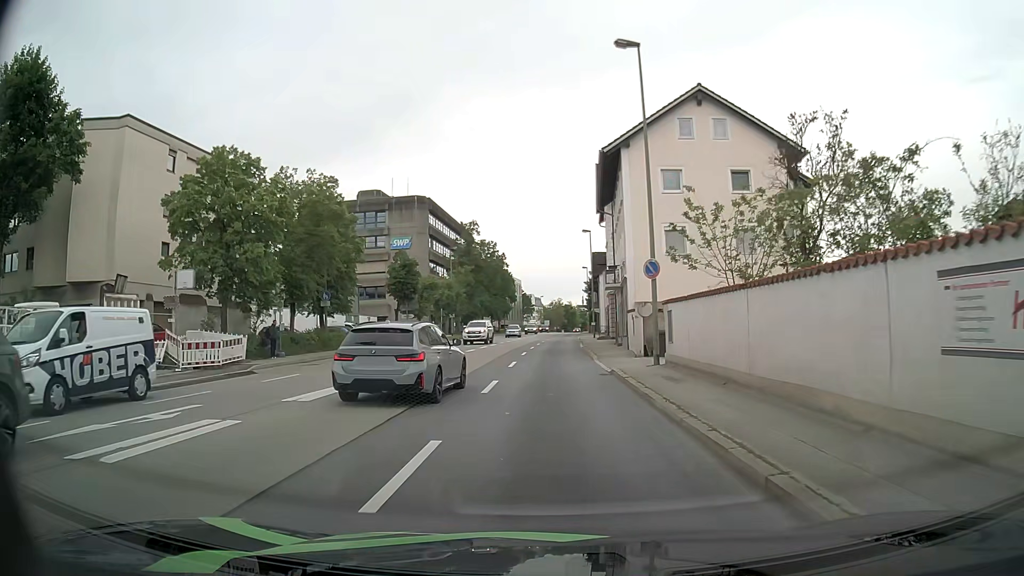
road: primary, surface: asphalt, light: Day
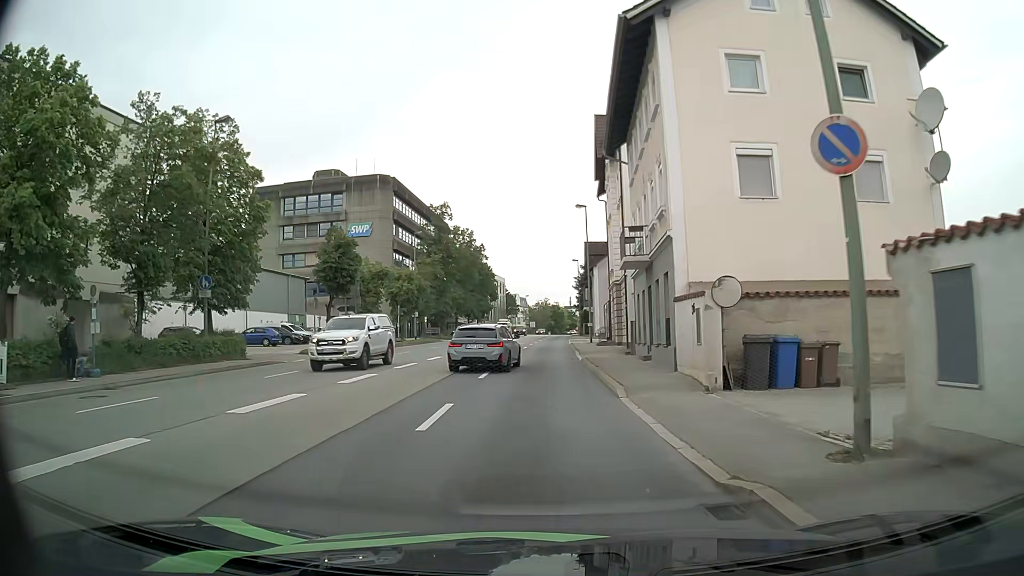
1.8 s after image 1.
(+0.1, +14.2) m; +1°
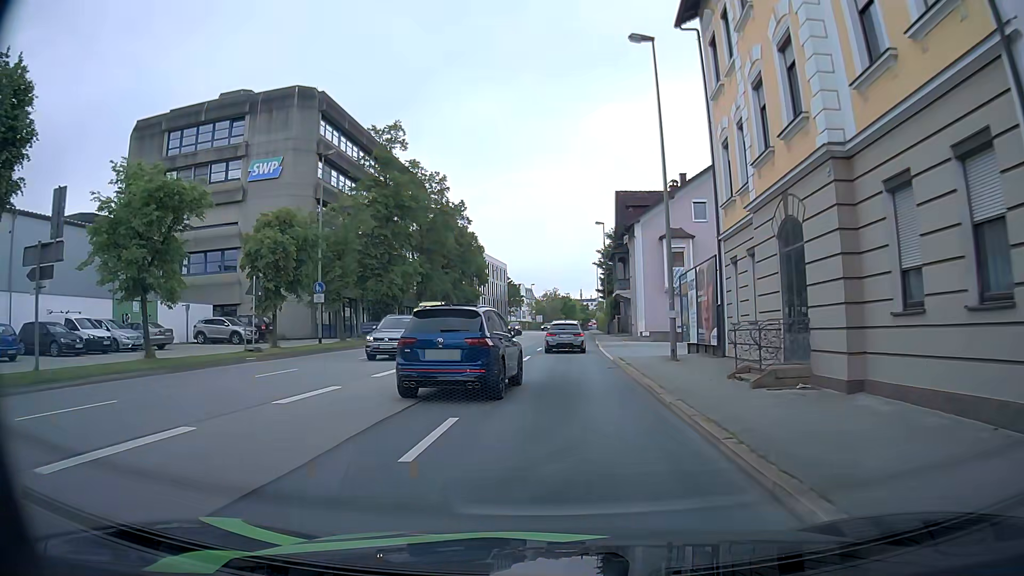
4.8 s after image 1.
(-0.1, +29.5) m; 0°
(0, +10) (0, +20) (+1, +30) (+1, +40) (+1, +50) (+2, +60) (+3, +70) (+3, +80) (+4, +90) (+4, +100) m
